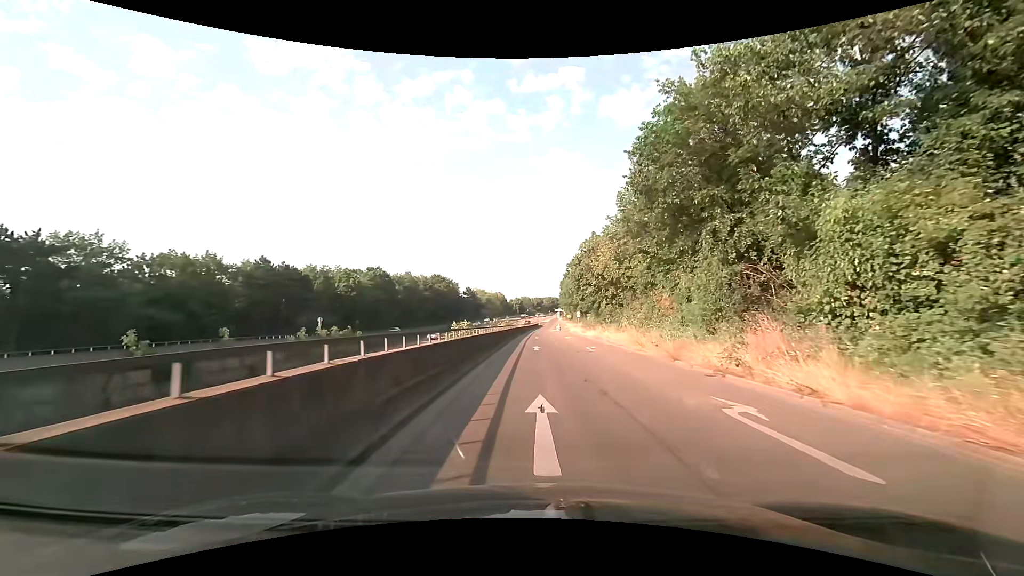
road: trunk_link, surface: asphalt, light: Day
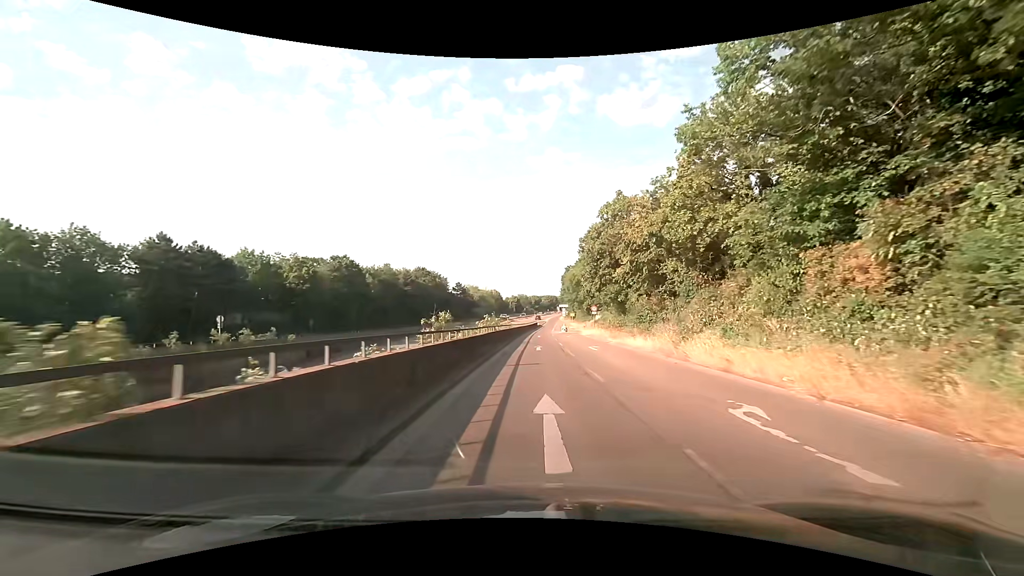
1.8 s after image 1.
(-0.1, +20.3) m; 0°
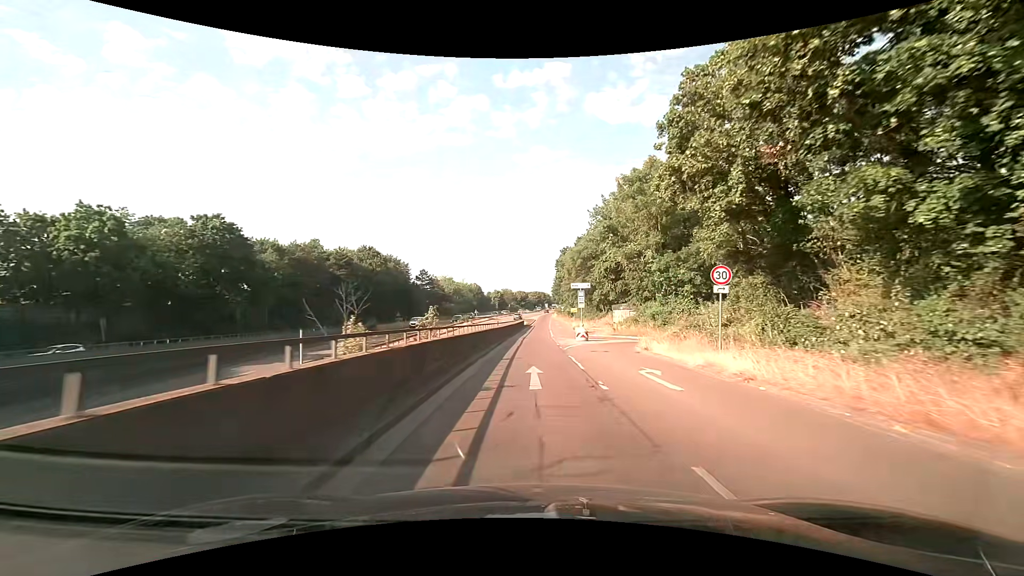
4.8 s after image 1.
(+0.2, +36.9) m; +1°
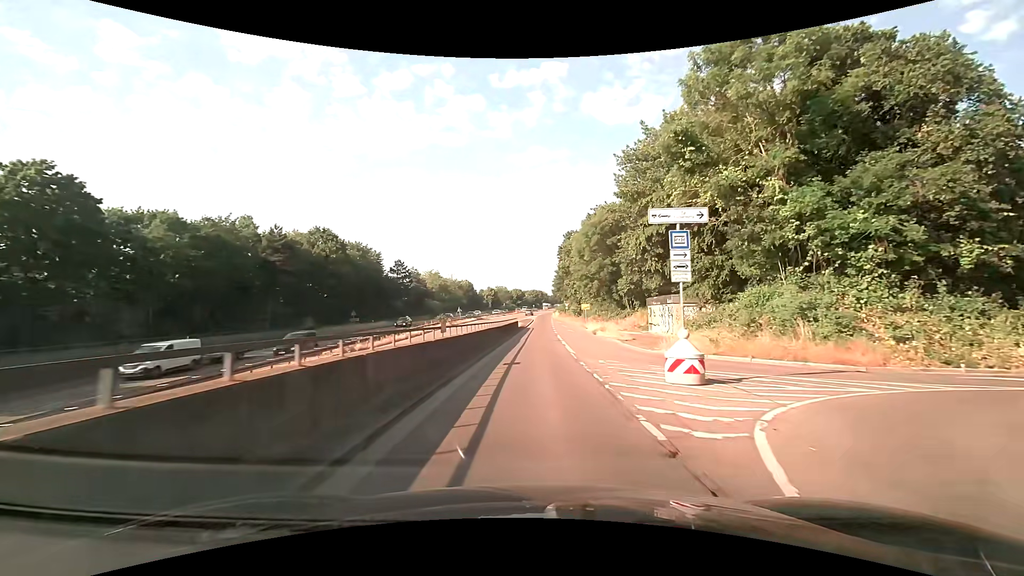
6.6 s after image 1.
(-0.1, +22.1) m; 0°
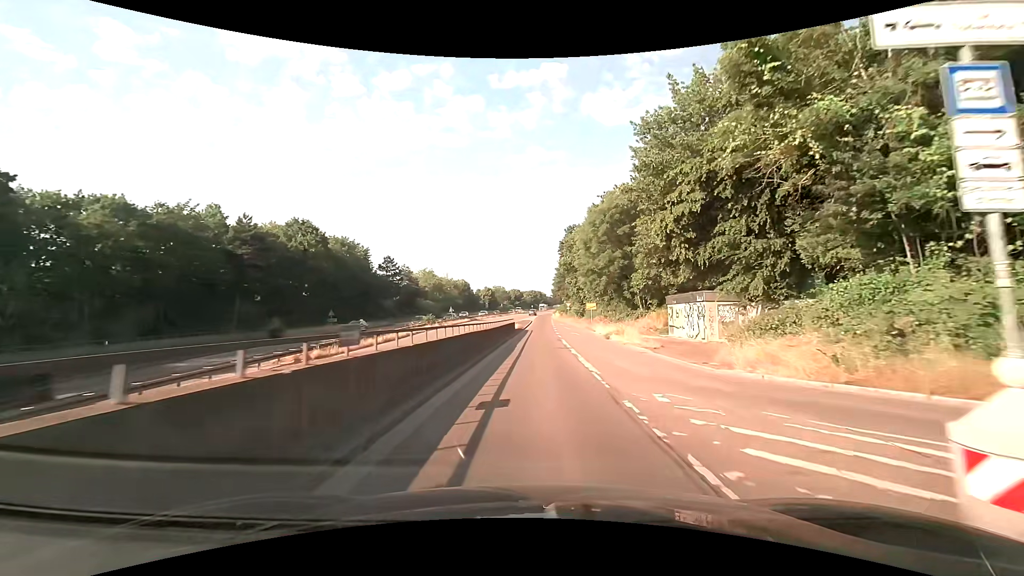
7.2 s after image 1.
(0.0, +7.4) m; 0°
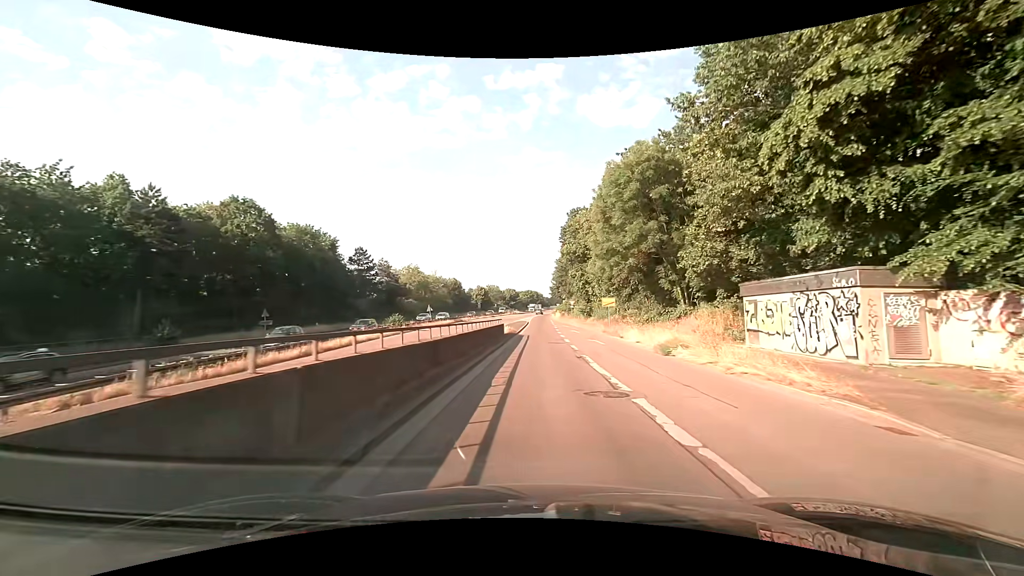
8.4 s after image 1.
(0.0, +14.9) m; 0°
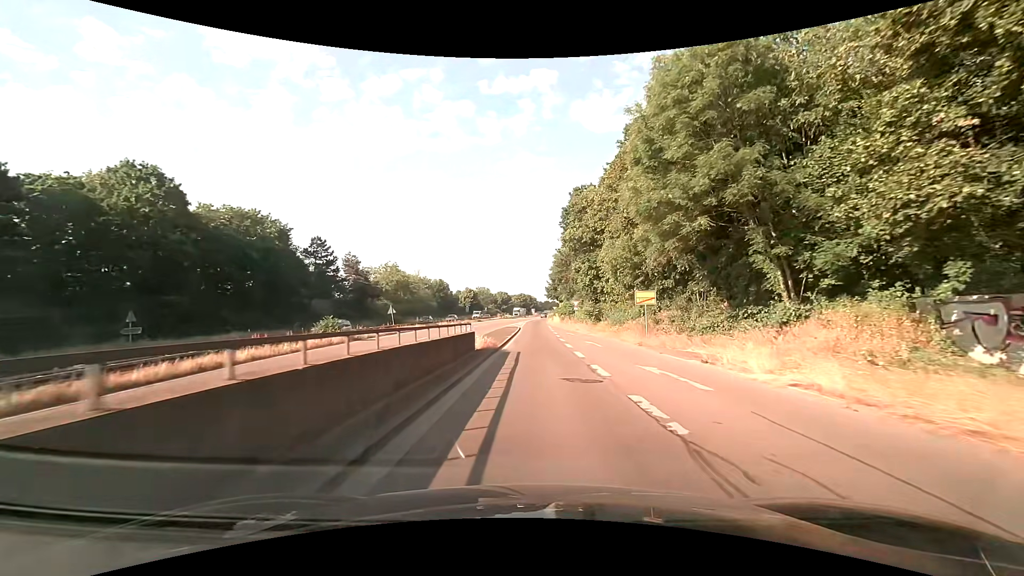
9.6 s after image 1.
(+0.1, +15.3) m; +1°
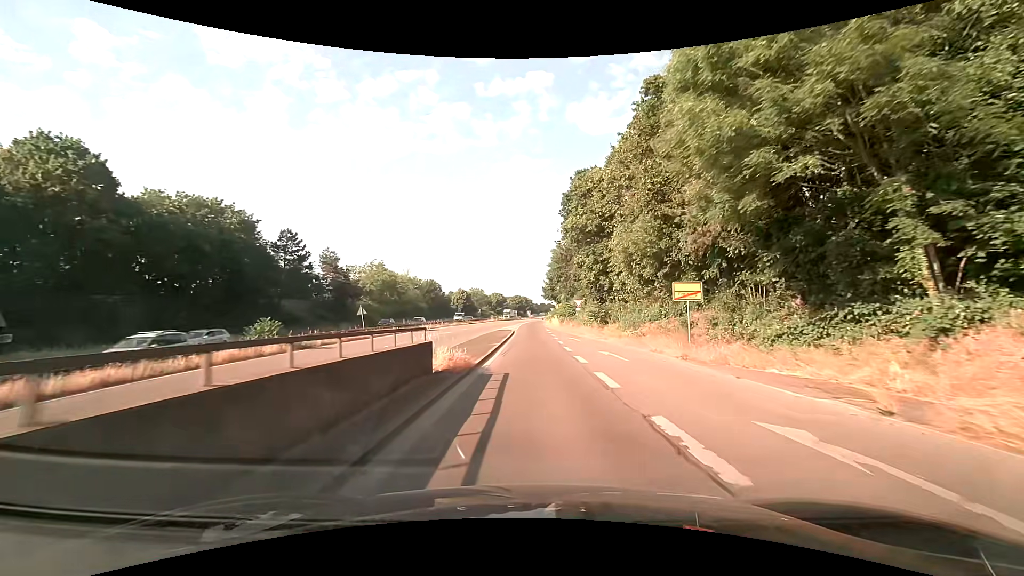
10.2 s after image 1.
(0.0, +7.8) m; 0°
(0, +10) (0, +20) (0, +30) (0, +40) (0, +50) (0, +60) (+1, +70) (+1, +80) (+1, +90) (+1, +100) m
